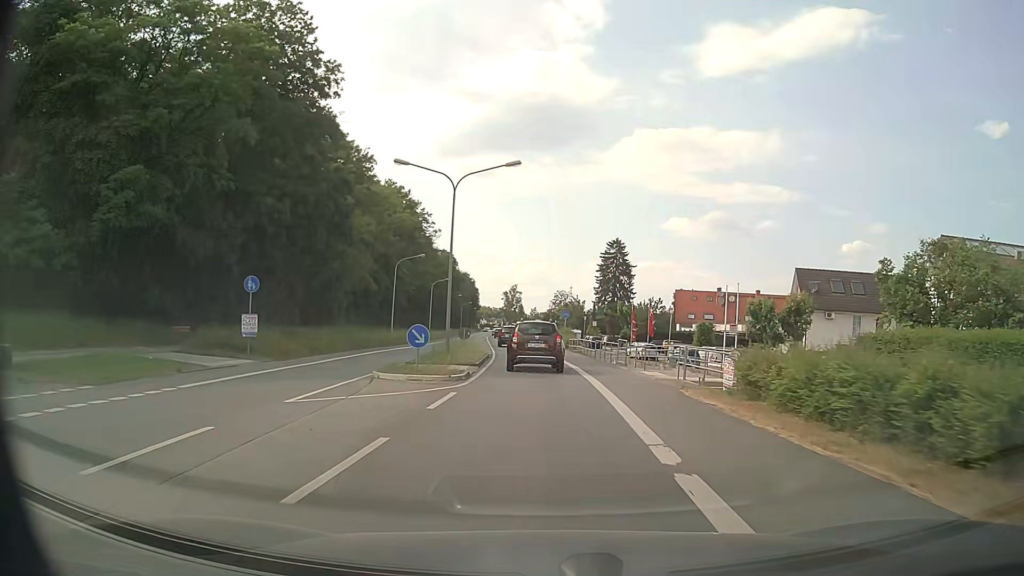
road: primary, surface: asphalt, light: Day
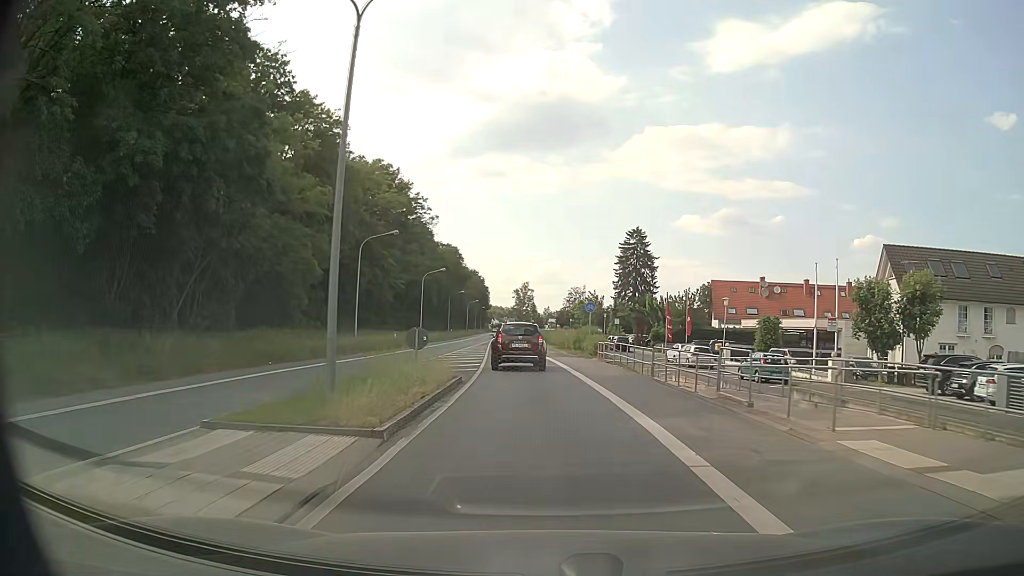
(-0.1, +15.2) m; -1°
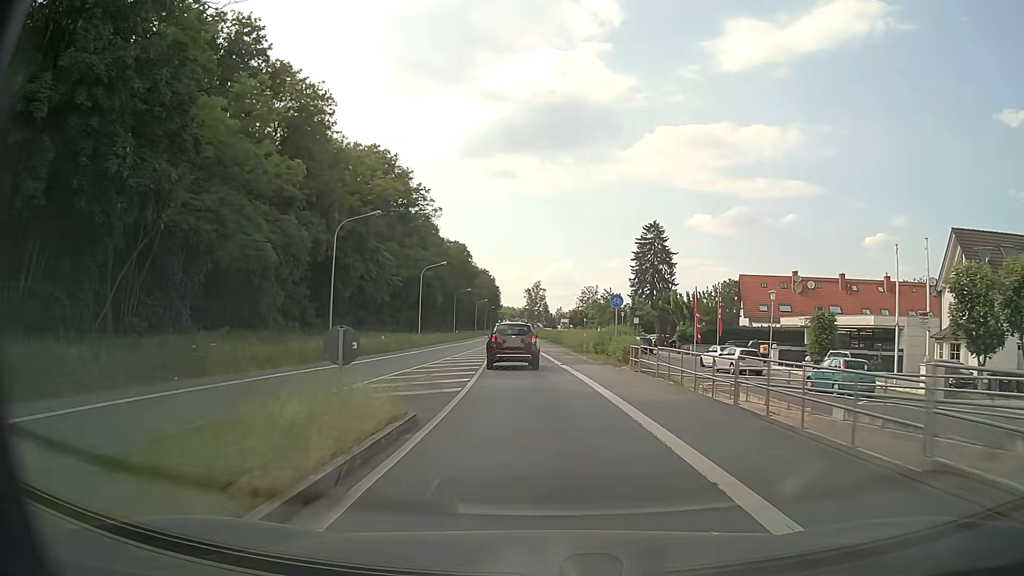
(0.0, +7.8) m; -1°
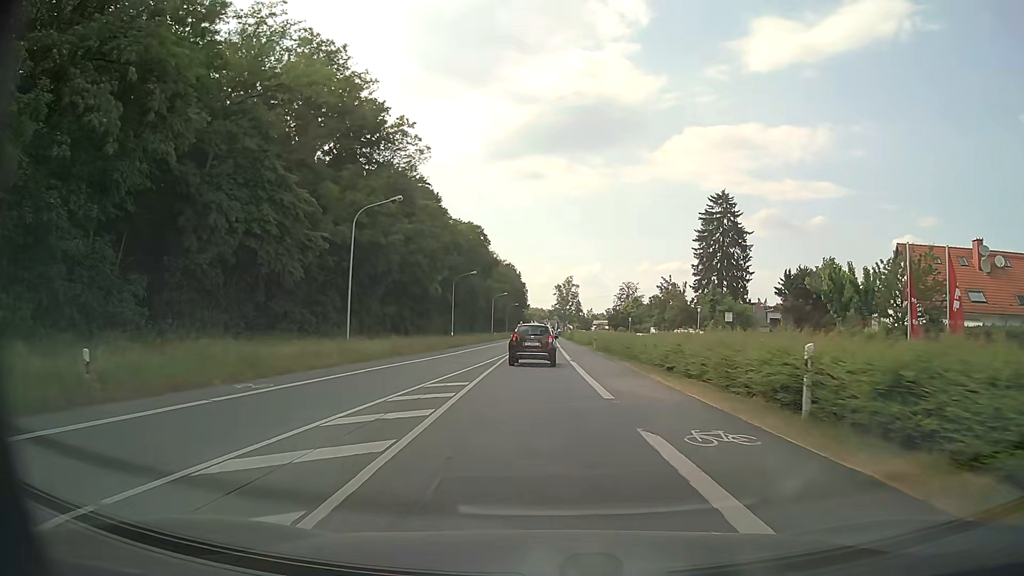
(-1.1, +32.5) m; -3°
